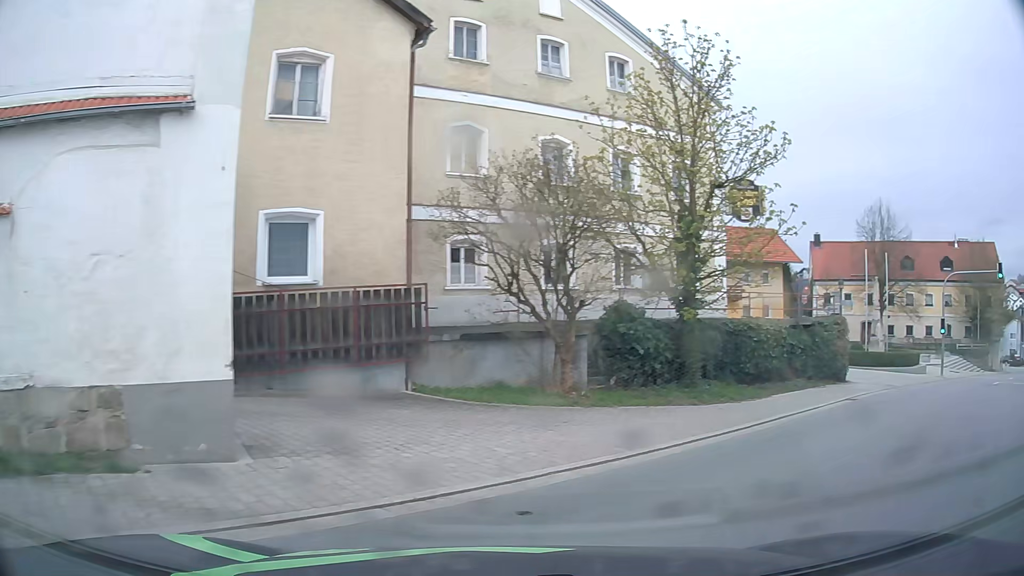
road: tertiary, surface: asphalt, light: Day
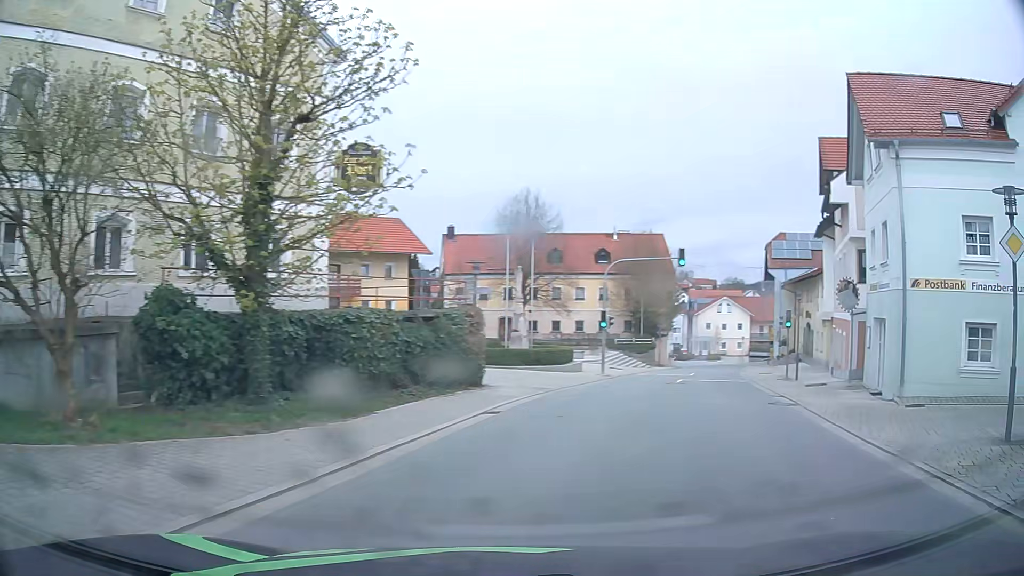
(+1.3, +4.6) m; +32°
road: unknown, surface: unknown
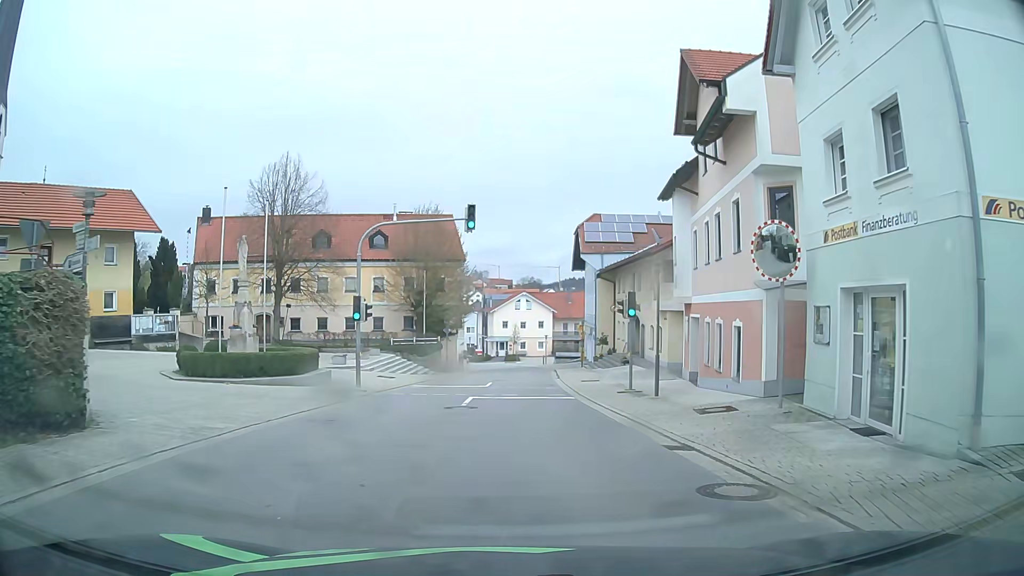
(+2.5, +10.4) m; +18°
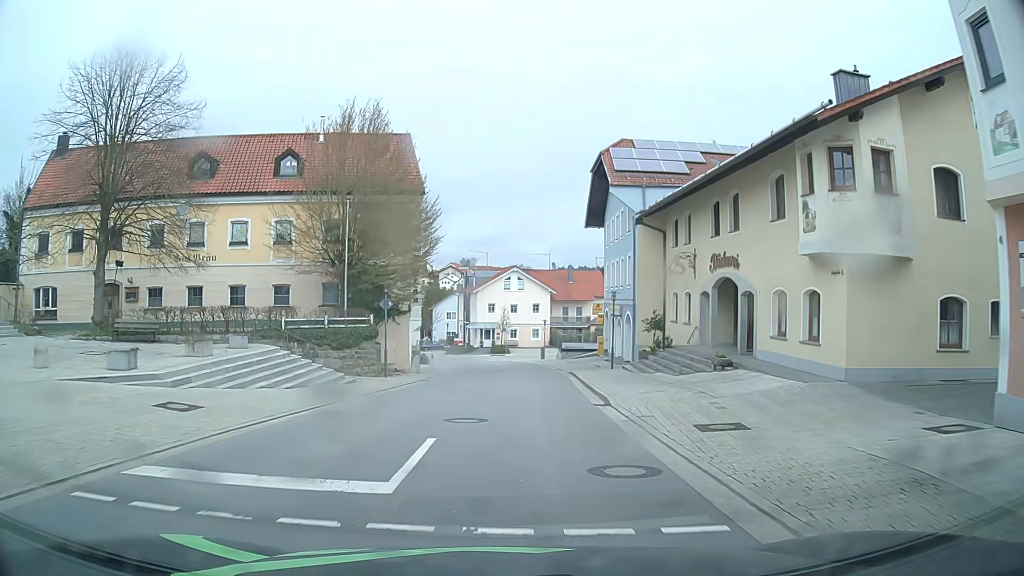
(+0.4, +20.2) m; +1°
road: tertiary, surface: asphalt
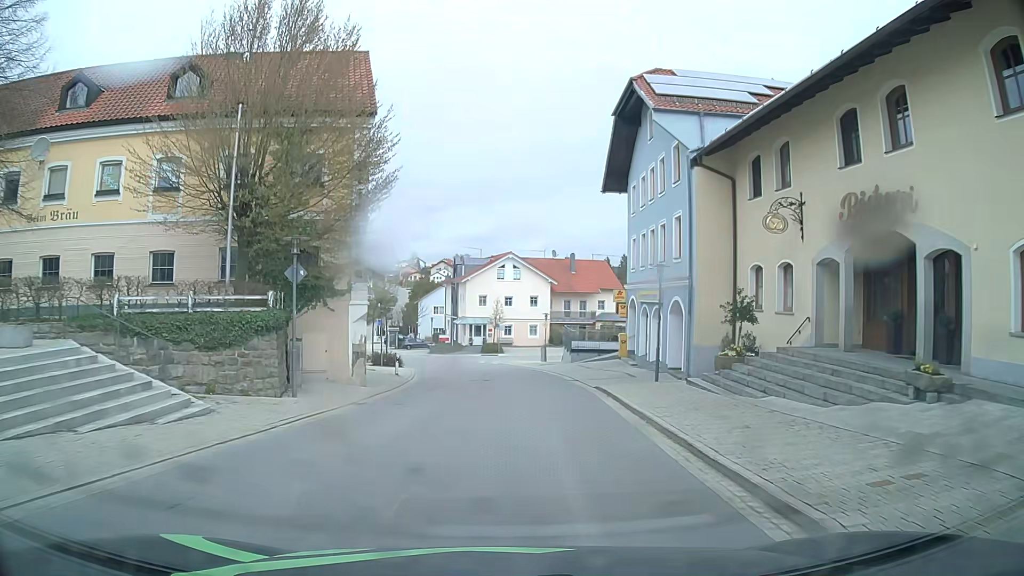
(+0.1, +11.1) m; 0°
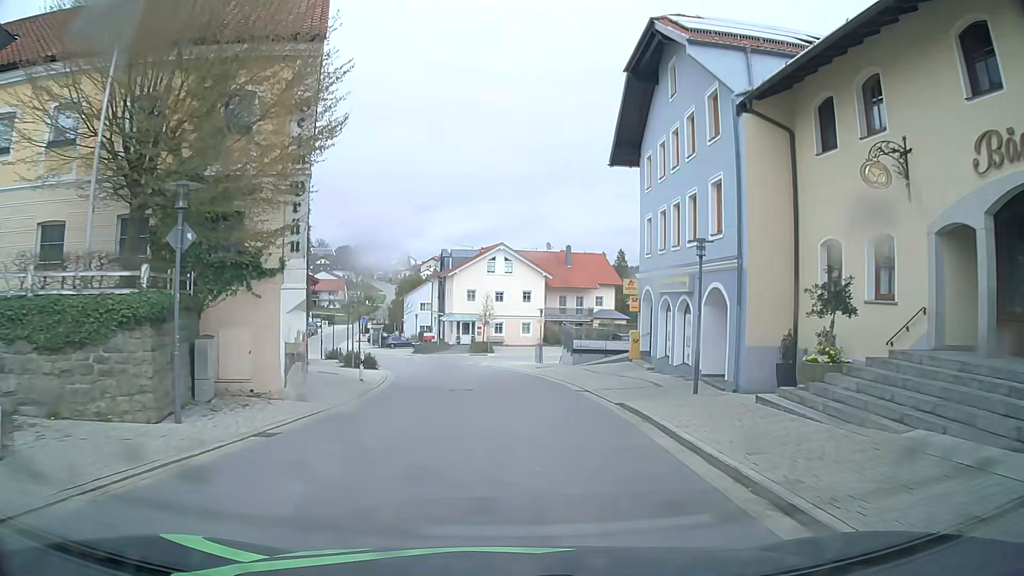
(+0.1, +5.6) m; +1°
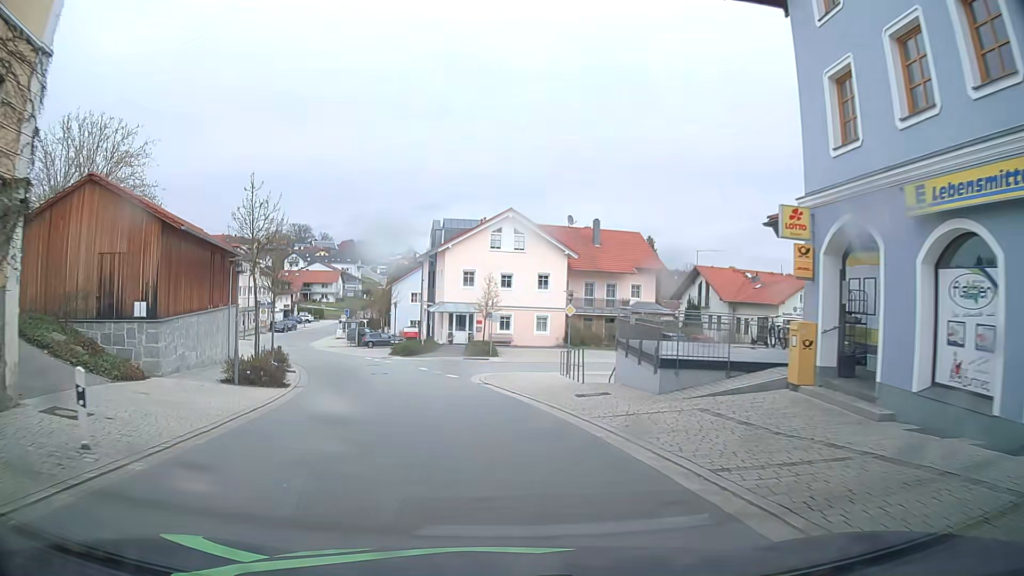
(0.0, +16.9) m; -1°
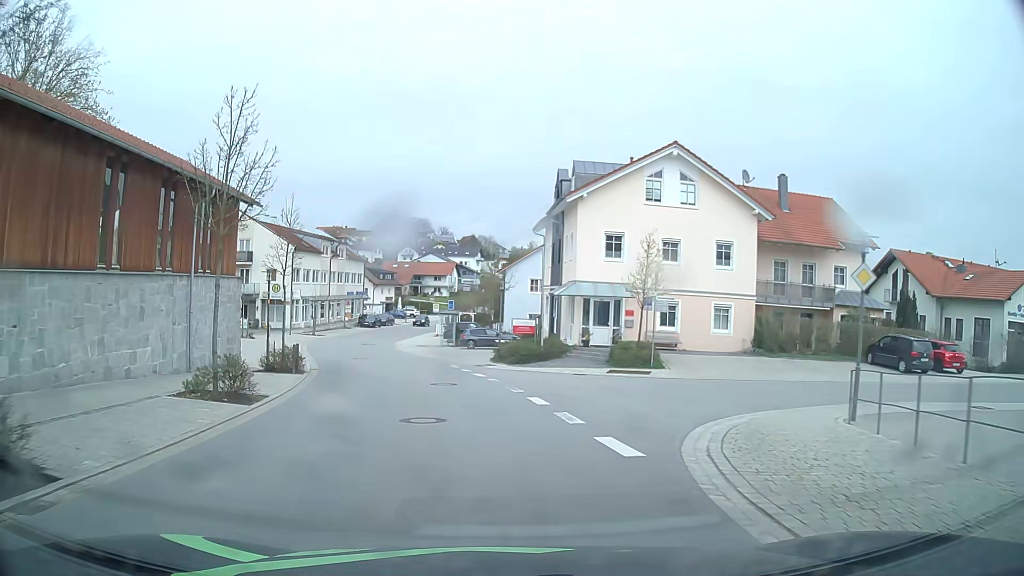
(-1.5, +17.2) m; -10°
(-1, +10) (-2, +20) (-4, +30) (-7, +39) (-9, +49) (-11, +59) (-11, +69) (-11, +79) (-10, +89) (-9, +99) m
